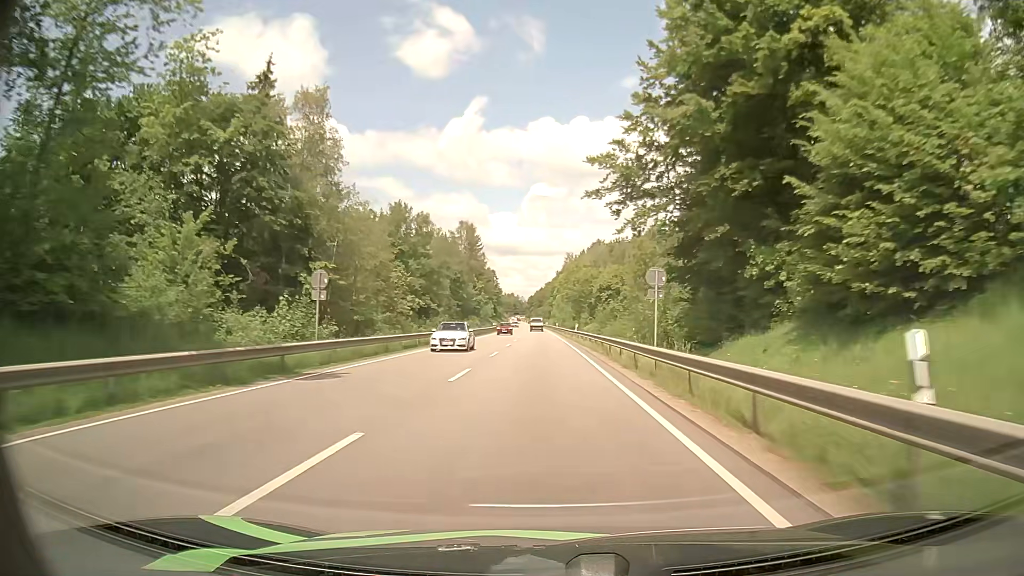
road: primary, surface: asphalt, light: Day
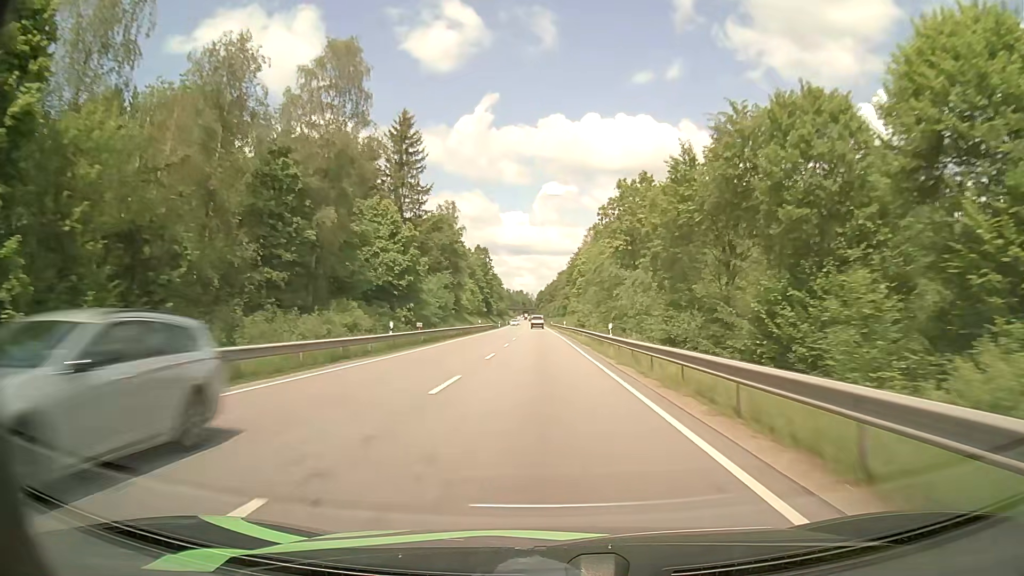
(-0.7, +75.1) m; -1°
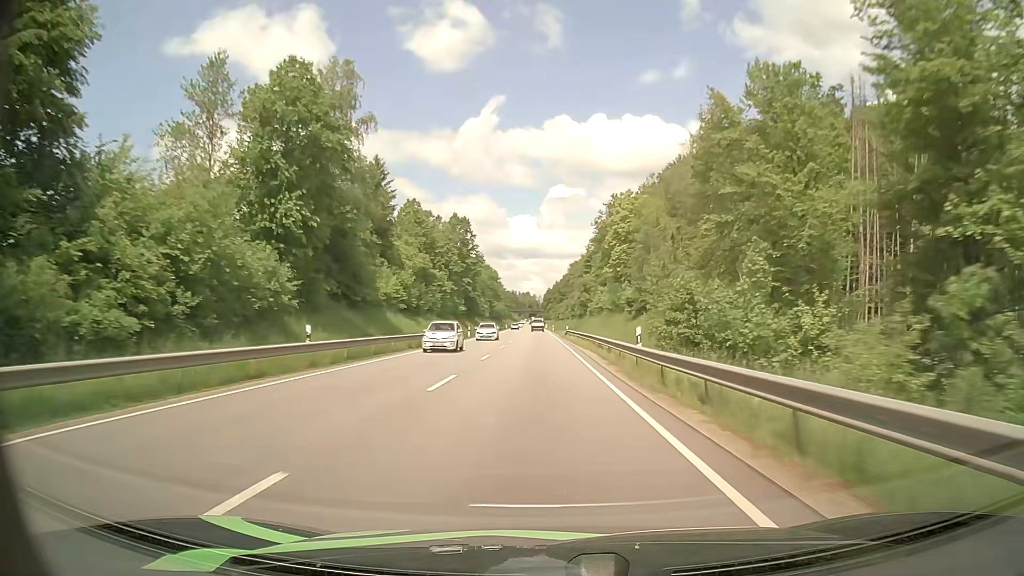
(-0.4, +58.9) m; -1°
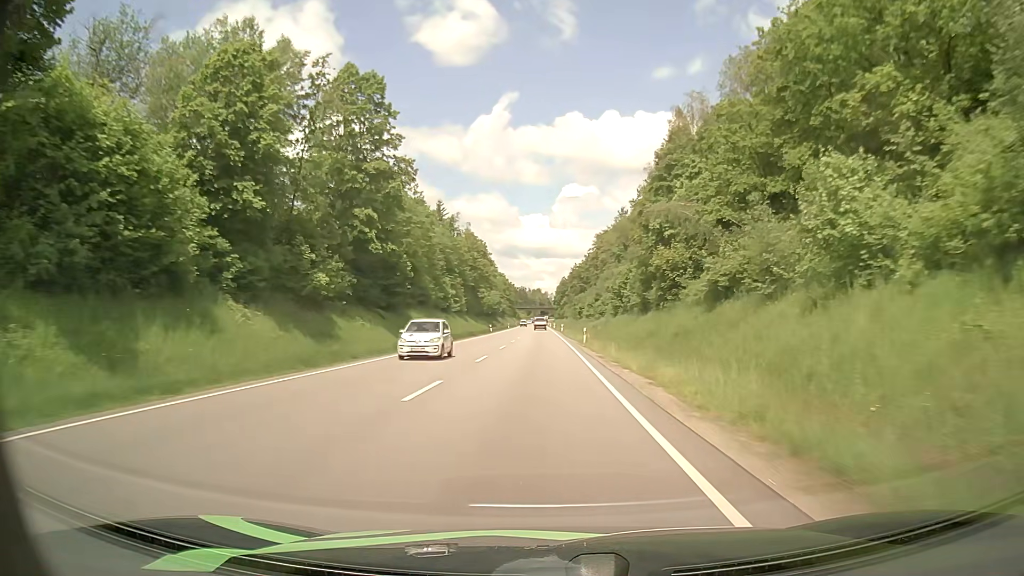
(-0.3, +74.1) m; -1°
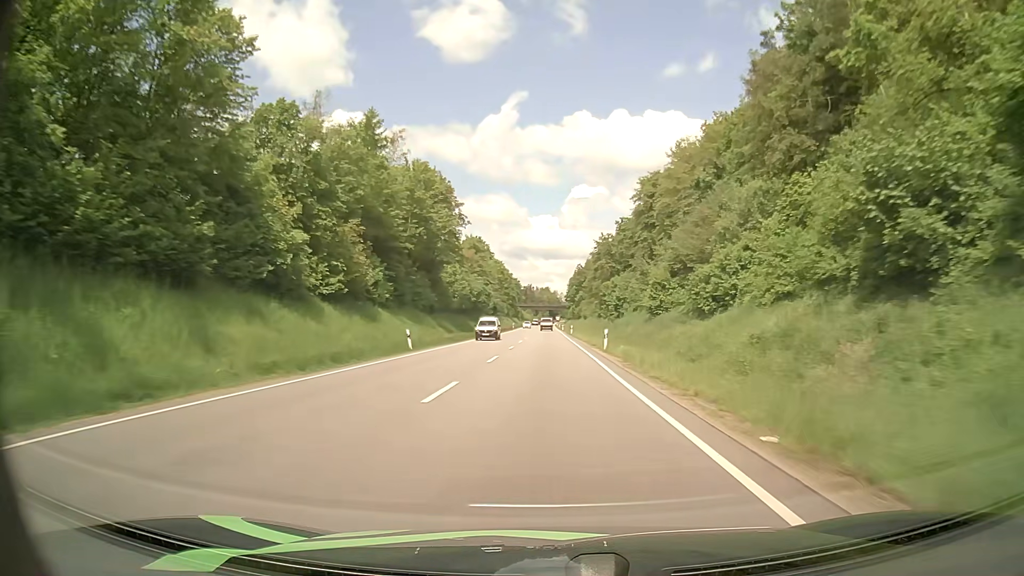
(-0.4, +60.2) m; -1°
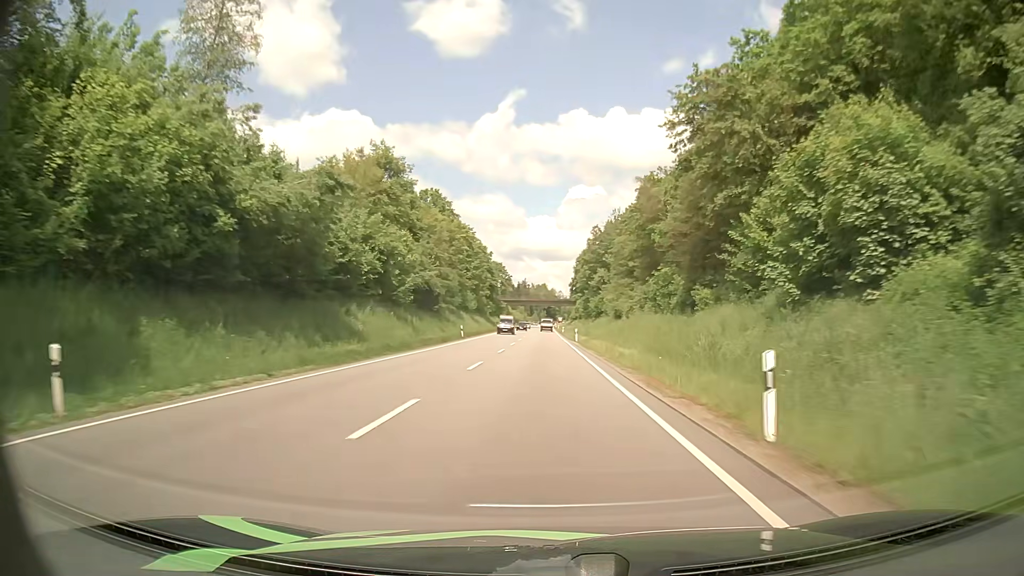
(+0.2, +75.7) m; 0°
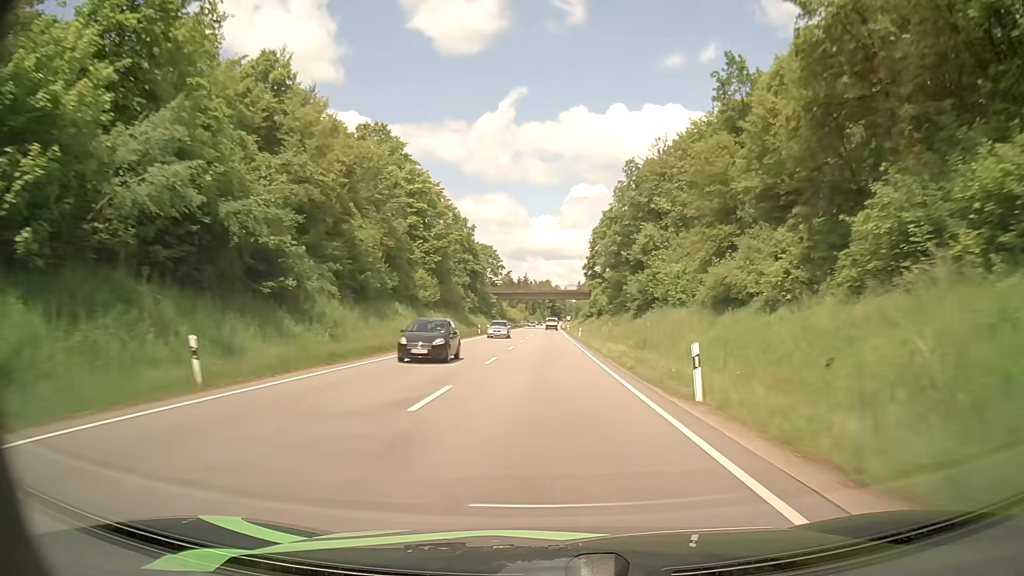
(-0.1, +45.5) m; 0°
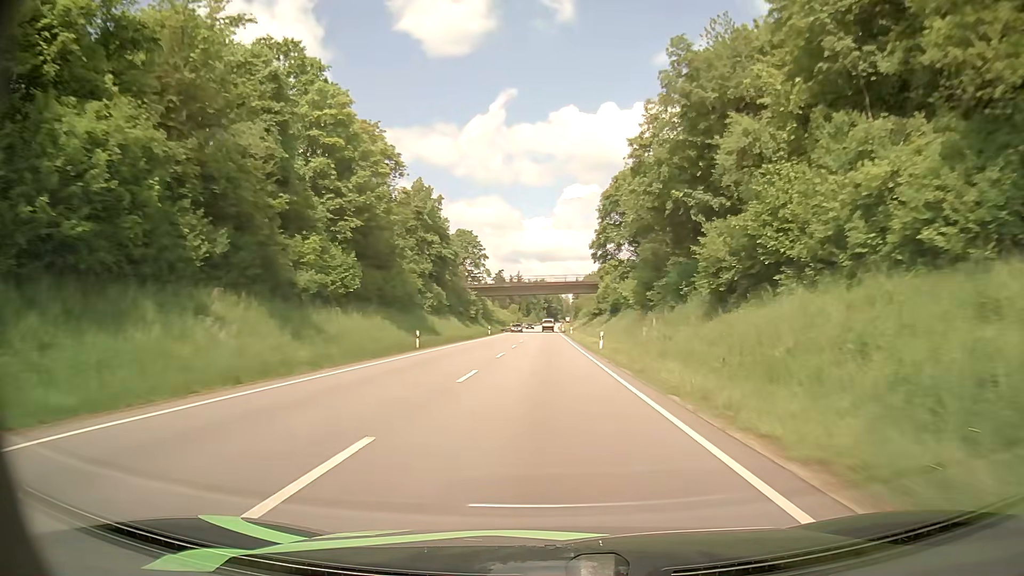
(+0.1, +30.5) m; 0°
(0, +10) (0, +20) (0, +30) (0, +40) (0, +50) (0, +60) (0, +70) (0, +80) (0, +90) (0, +100) m
